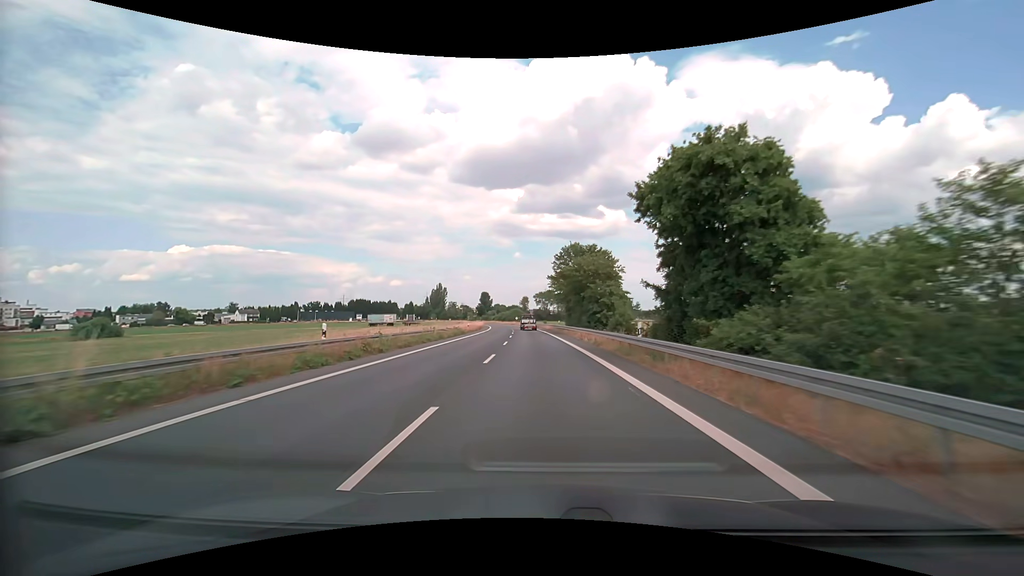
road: secondary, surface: asphalt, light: Day
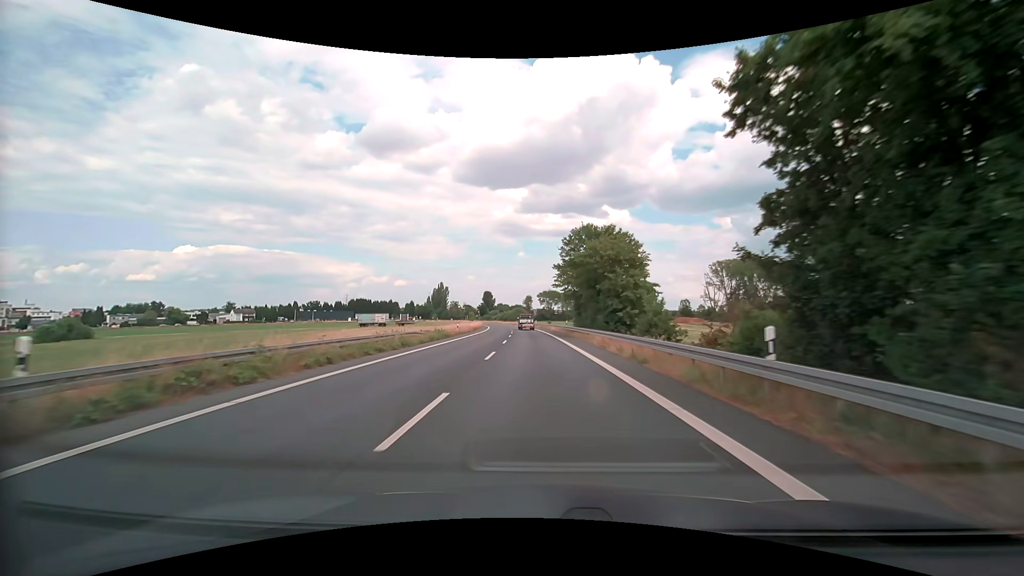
(0.0, +10.4) m; 0°
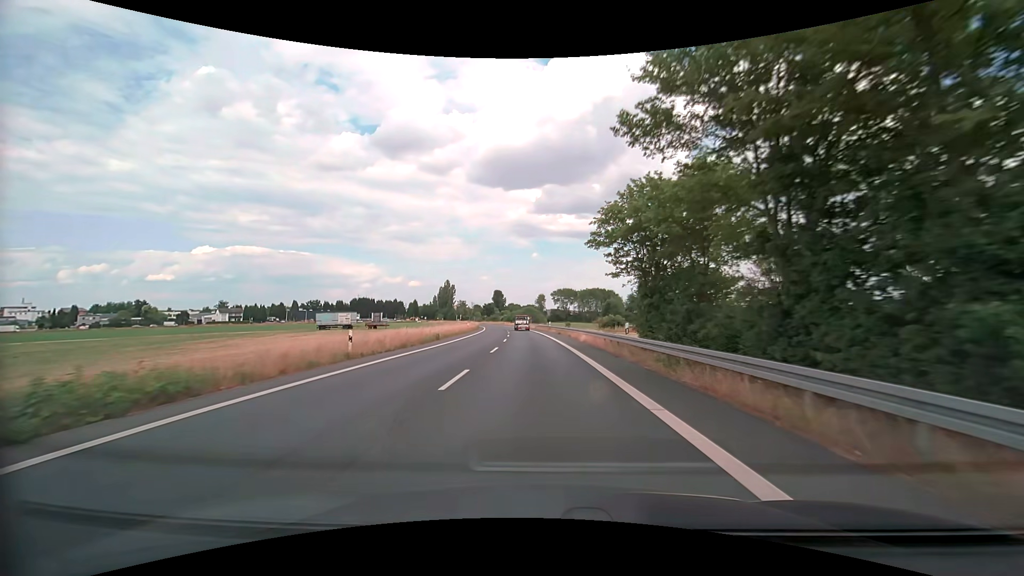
(-0.4, +31.2) m; -2°
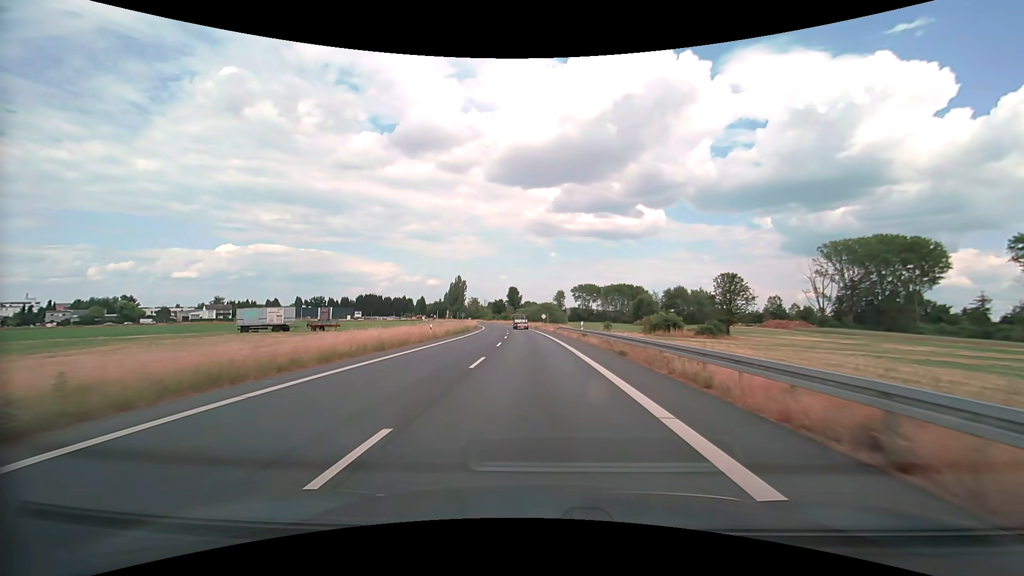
(-0.5, +31.5) m; -2°
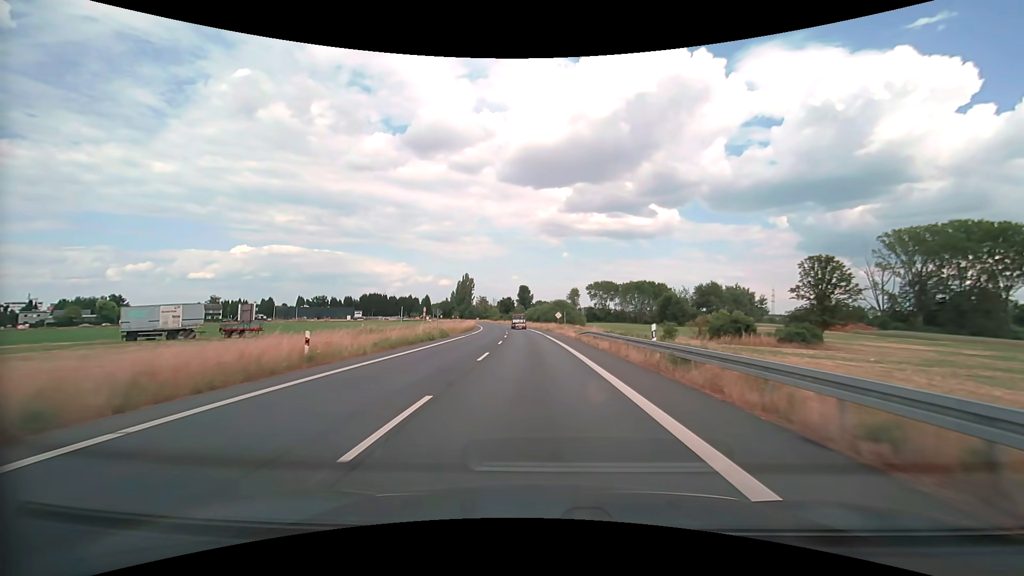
(0.0, +21.2) m; -1°
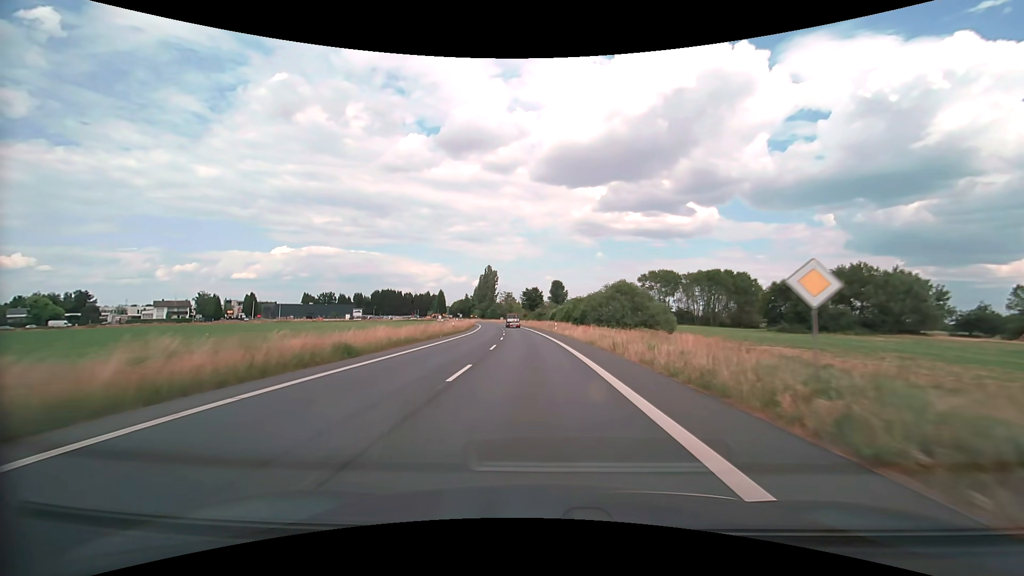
(-1.7, +53.5) m; -4°
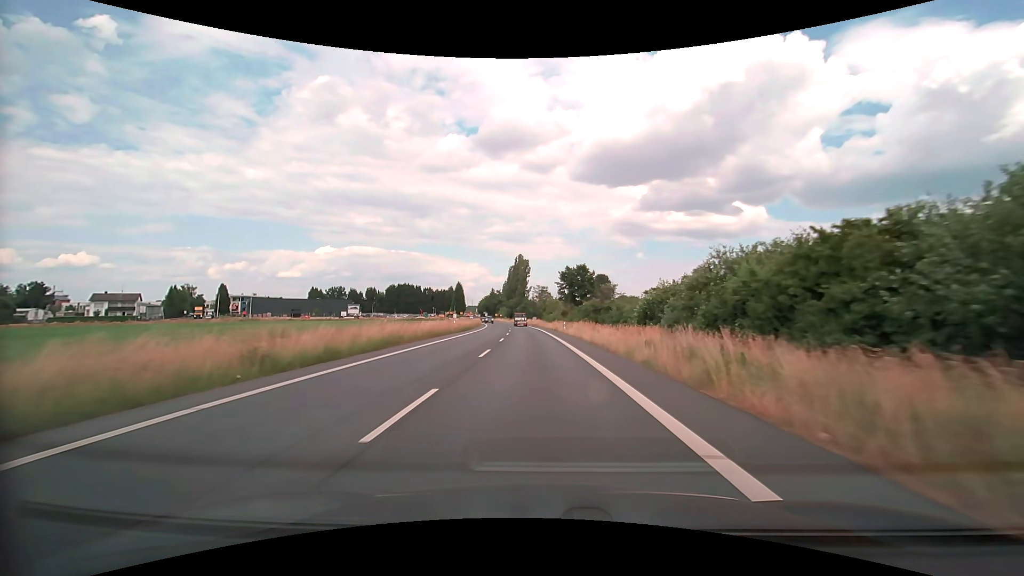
(-1.9, +53.2) m; -4°
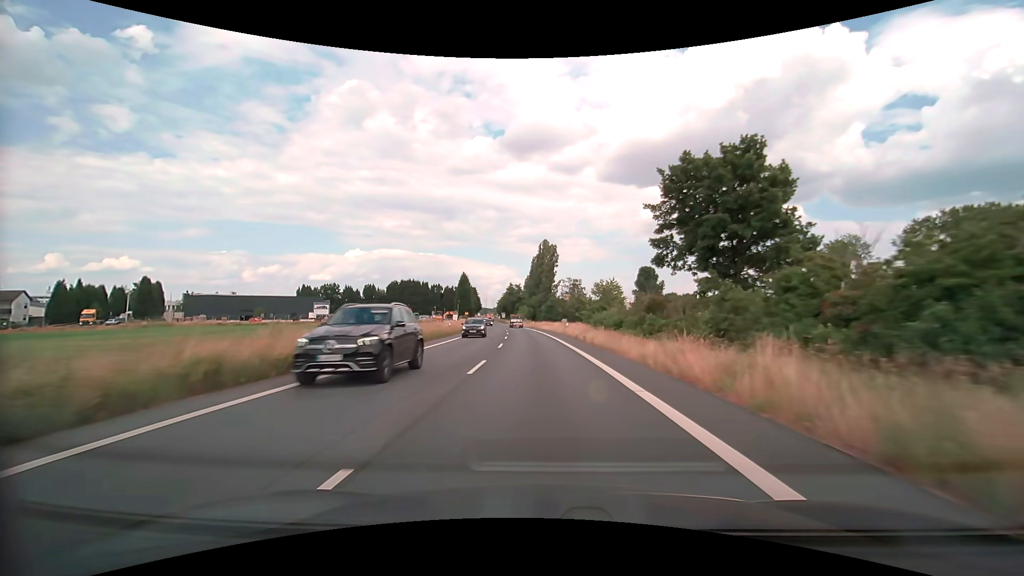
(-1.6, +52.7) m; -3°
